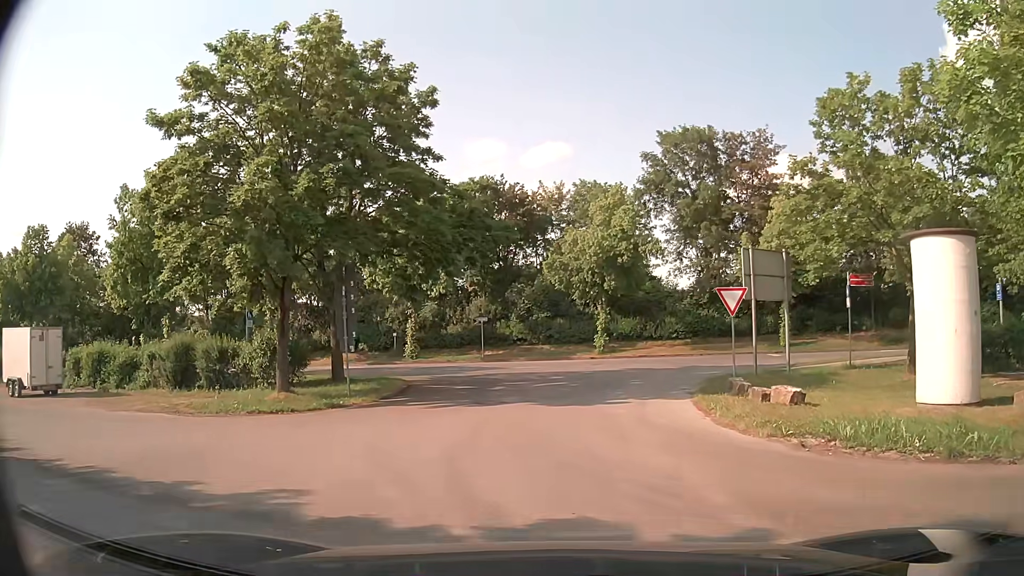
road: service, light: Day
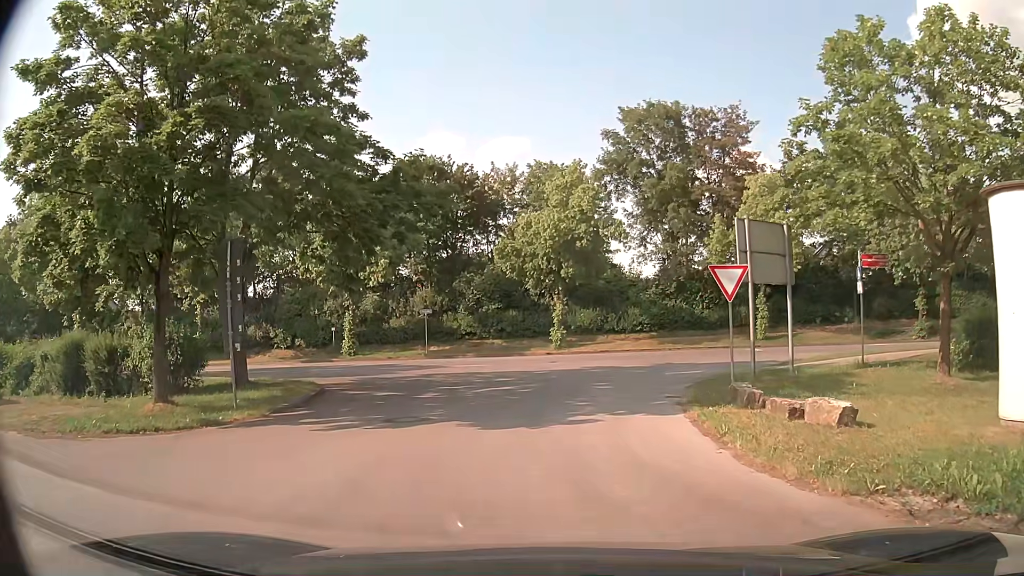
(+0.2, +4.1) m; +4°
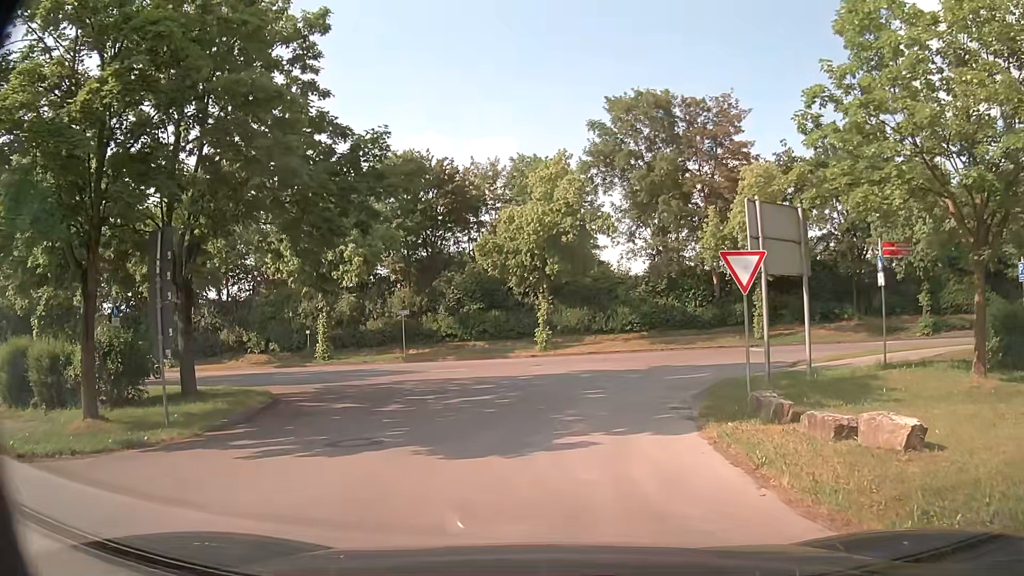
(0.0, +2.1) m; 0°
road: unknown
